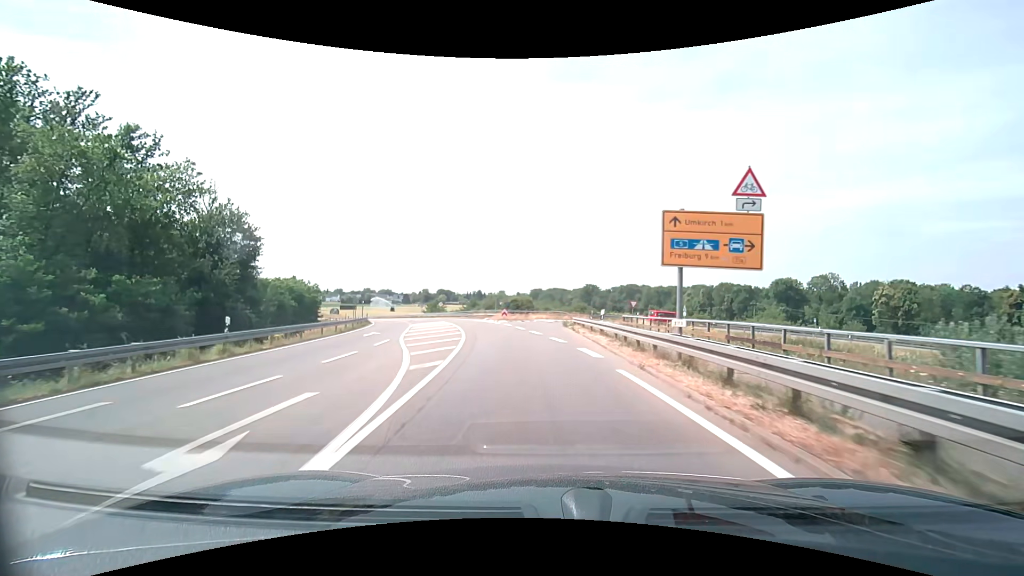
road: secondary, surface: asphalt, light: Day
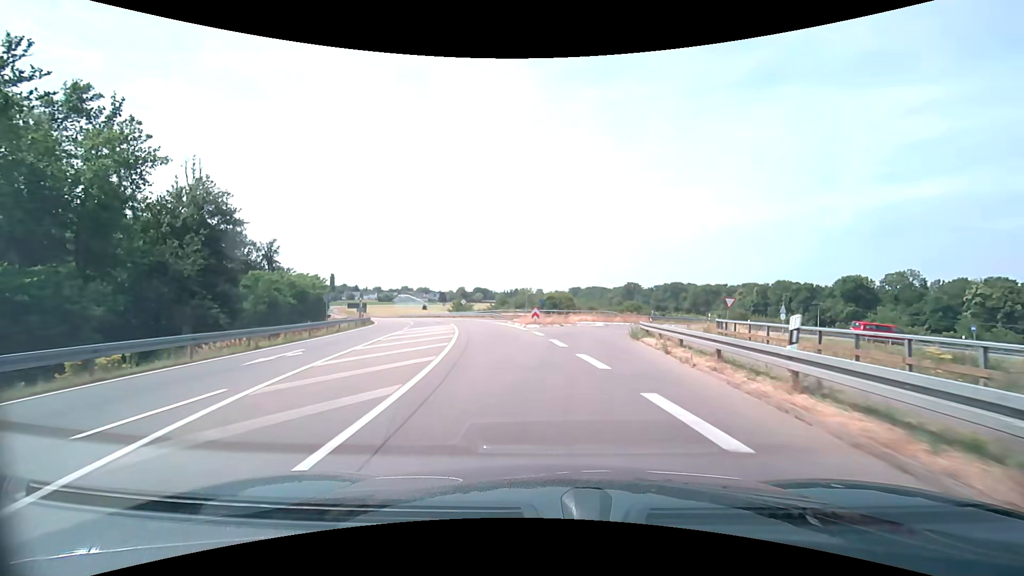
(-0.6, +14.2) m; -4°
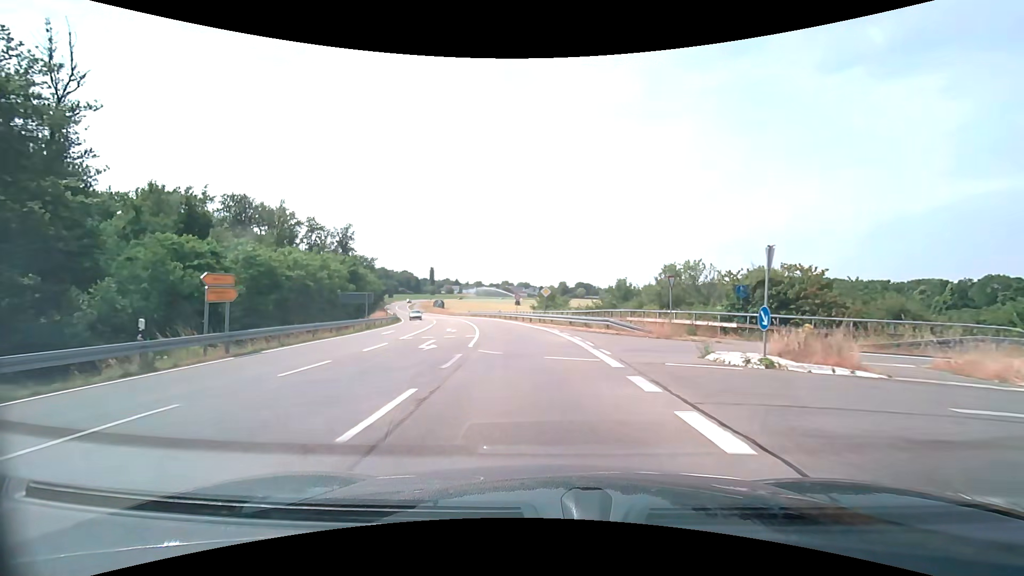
(-4.5, +36.6) m; -12°
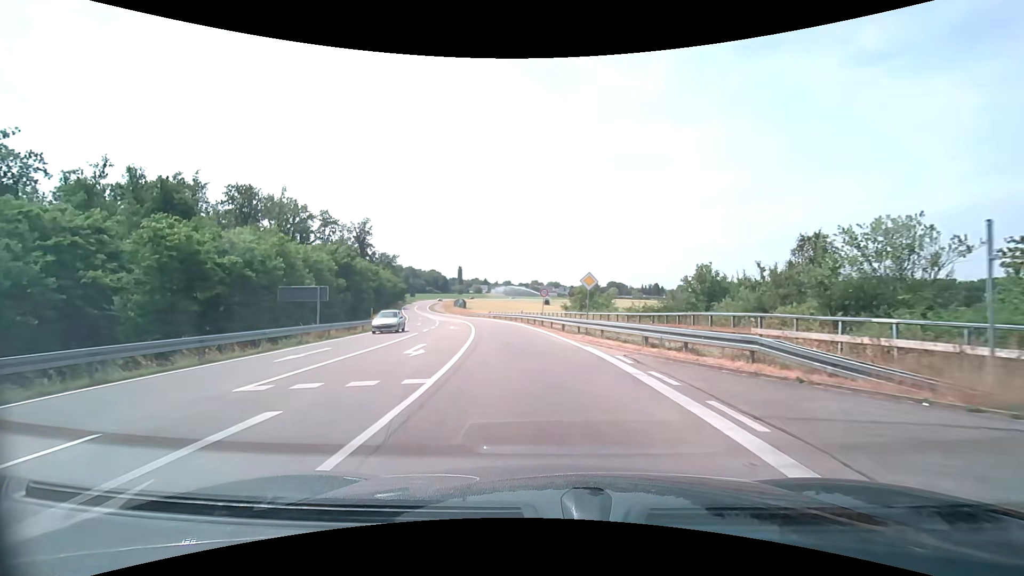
(-0.4, +14.2) m; -3°
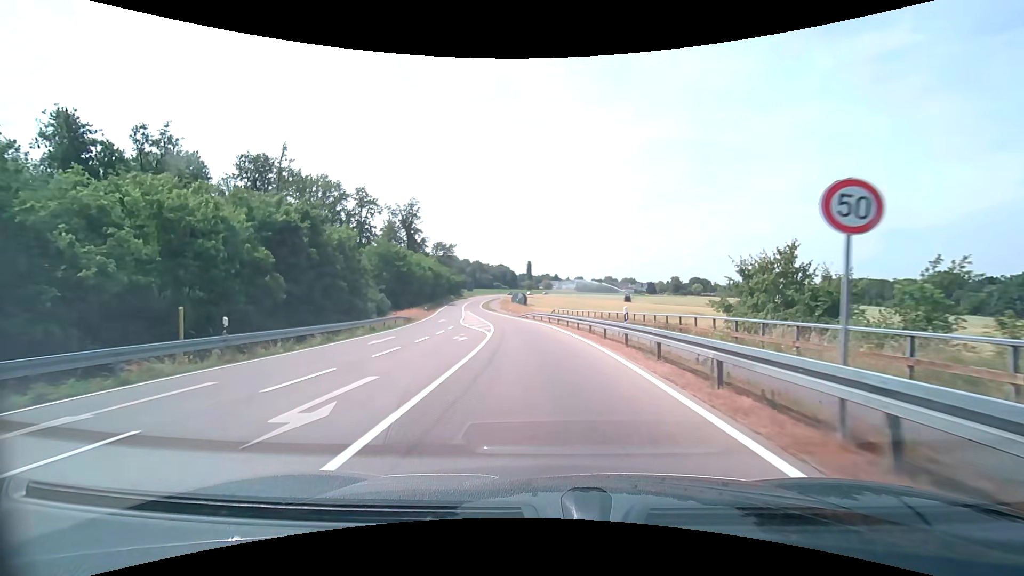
(-2.2, +29.7) m; -8°
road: tertiary
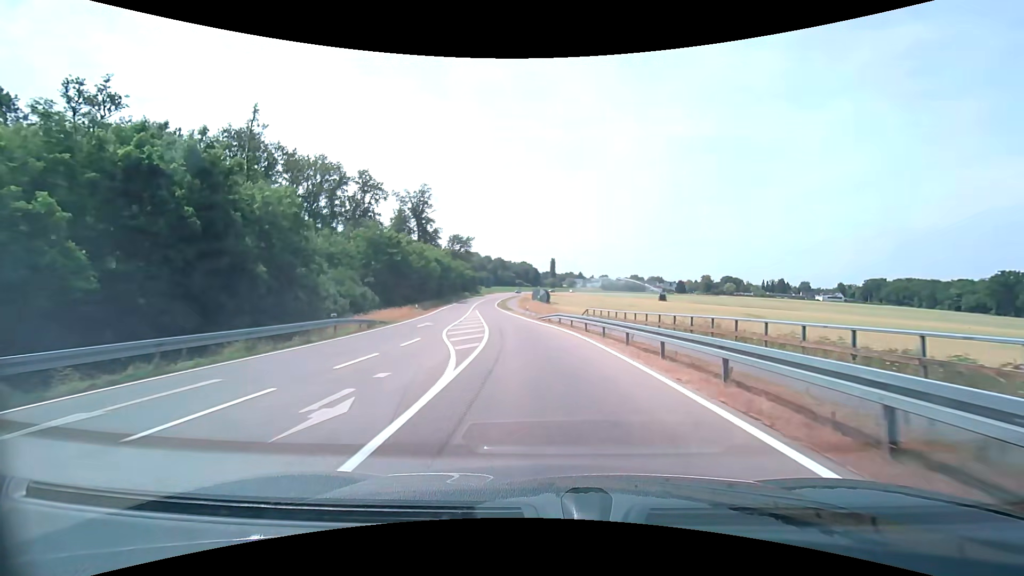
(-0.4, +15.5) m; -3°
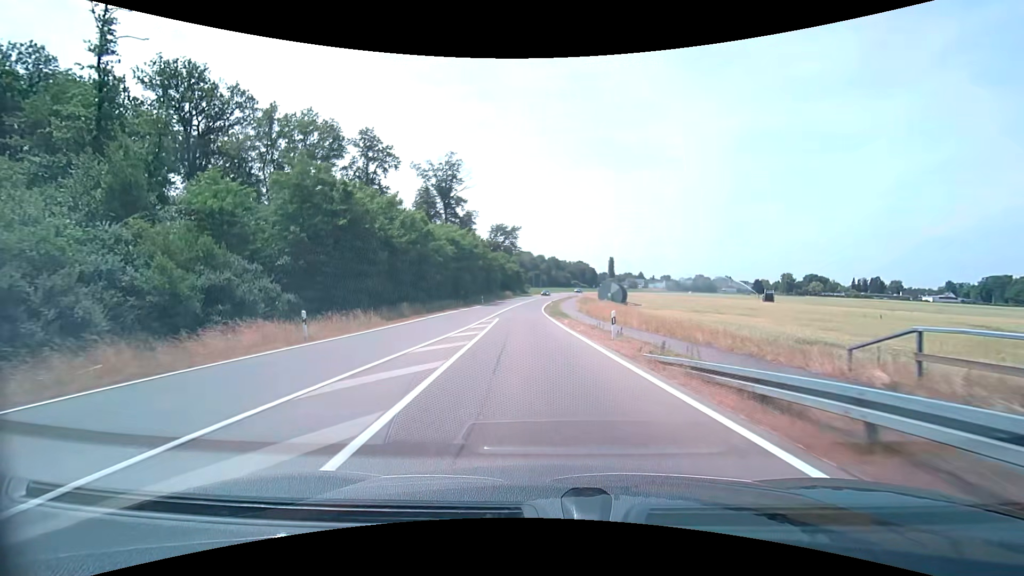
(-1.8, +31.6) m; -6°
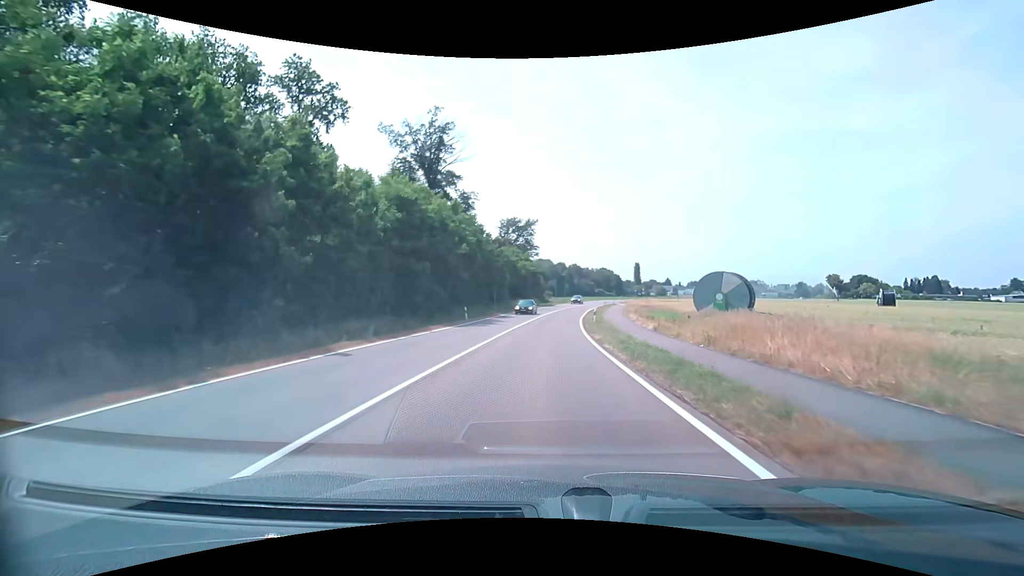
(-1.0, +30.5) m; -2°
(0, +10) (0, +20) (0, +30) (+1, +40) (+2, +50) (+3, +60) (+4, +70) (+6, +80) (+7, +90) (+9, +99) m
